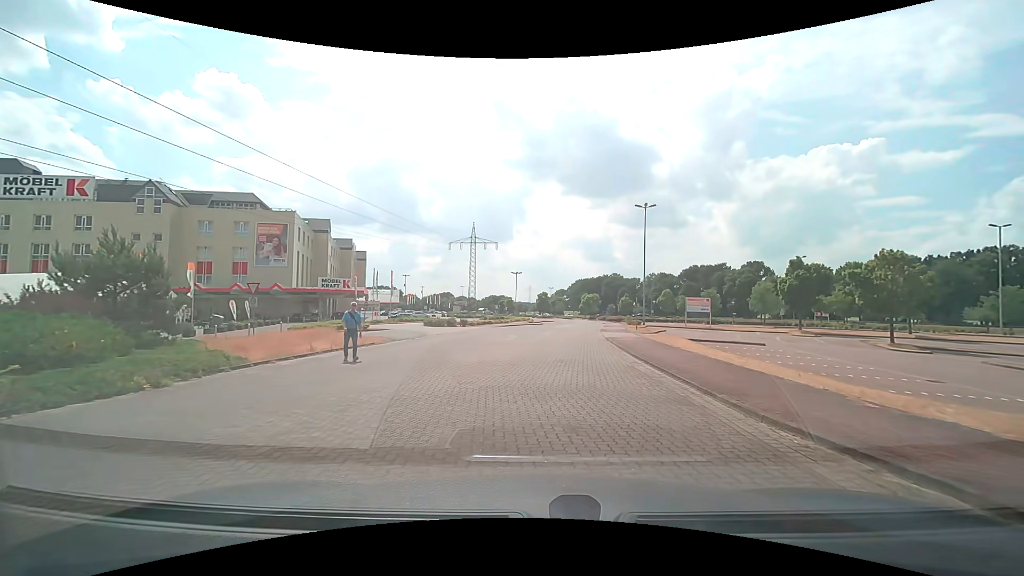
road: service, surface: paving_stones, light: Day
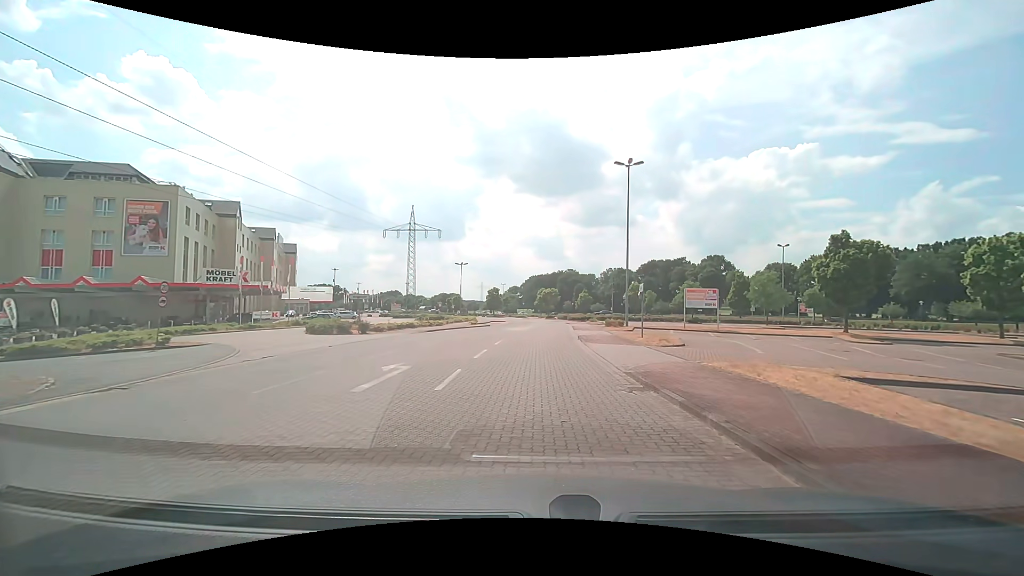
(+0.8, +17.1) m; +6°
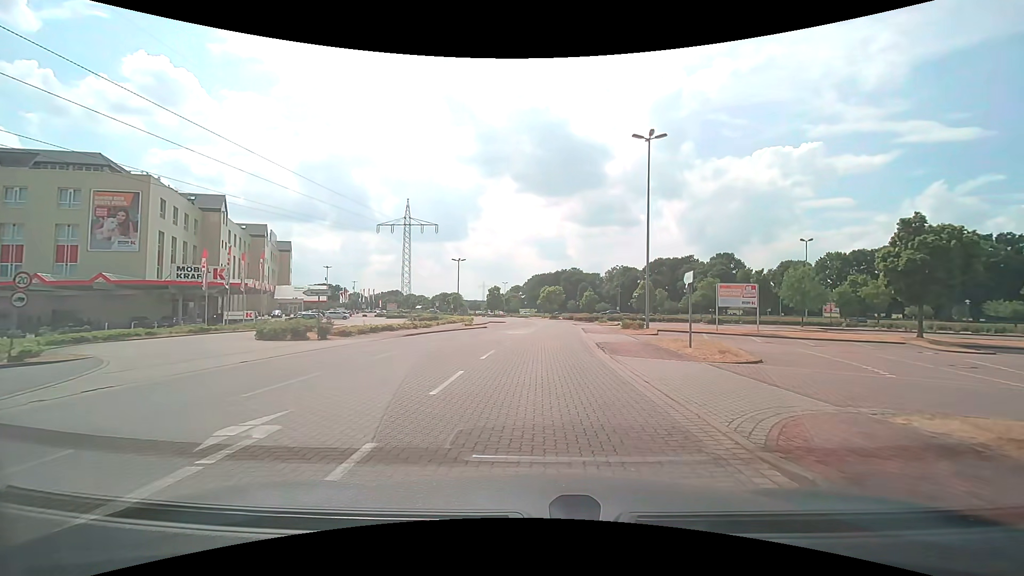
(0.0, +6.6) m; 0°
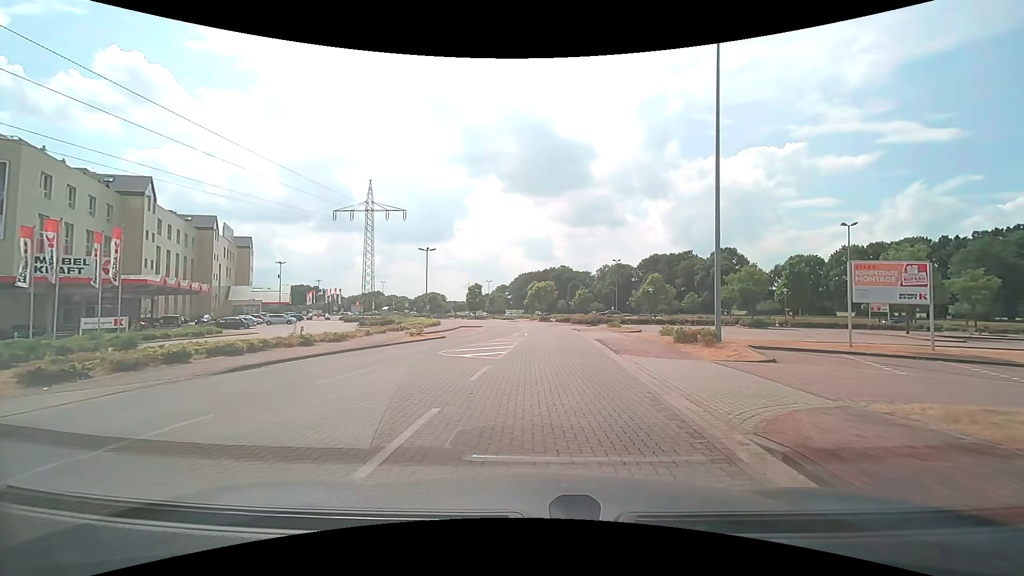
(+0.1, +15.9) m; 0°
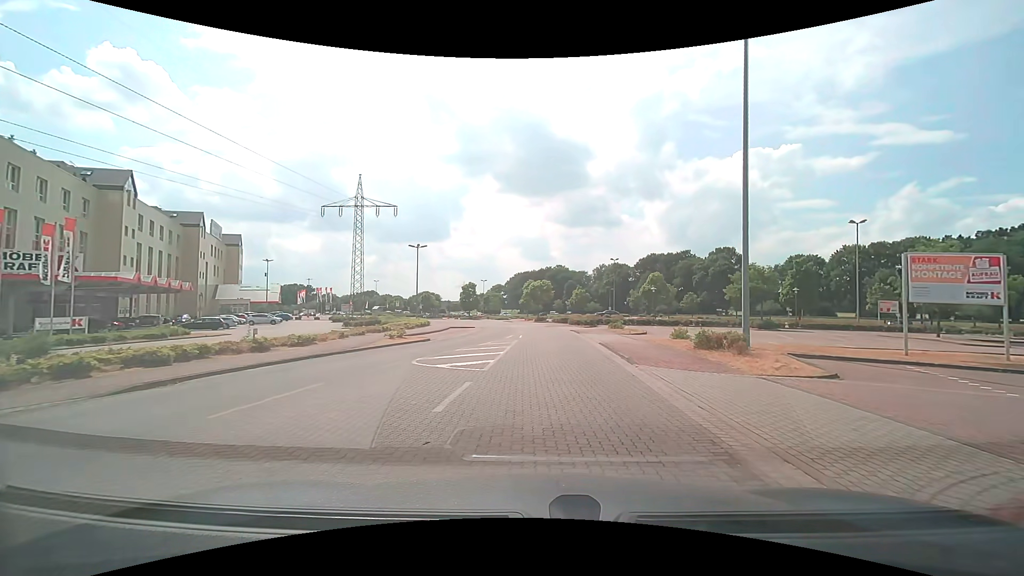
(+0.1, +3.1) m; +1°
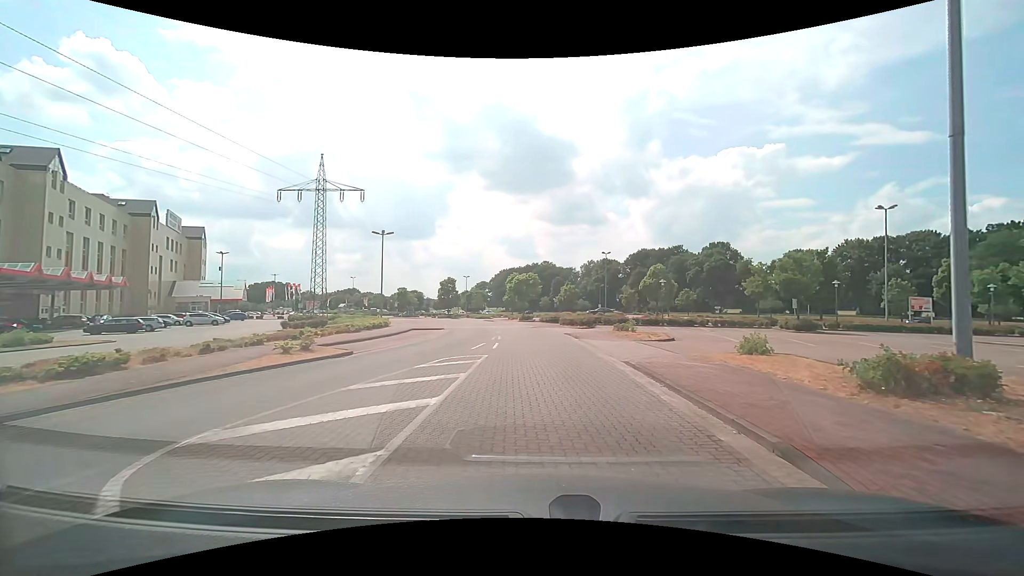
(+0.3, +9.3) m; +2°
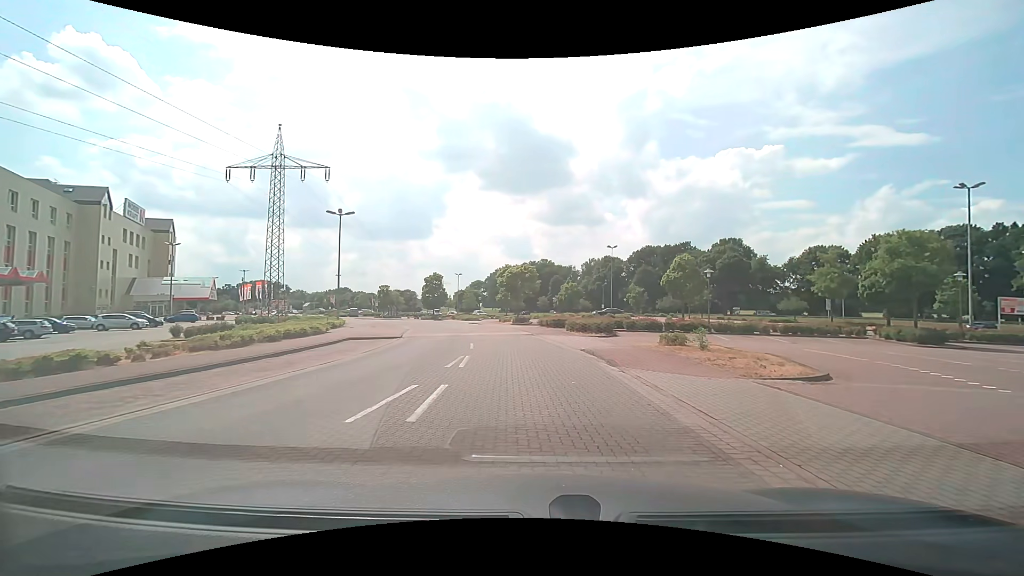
(+0.1, +11.8) m; +1°
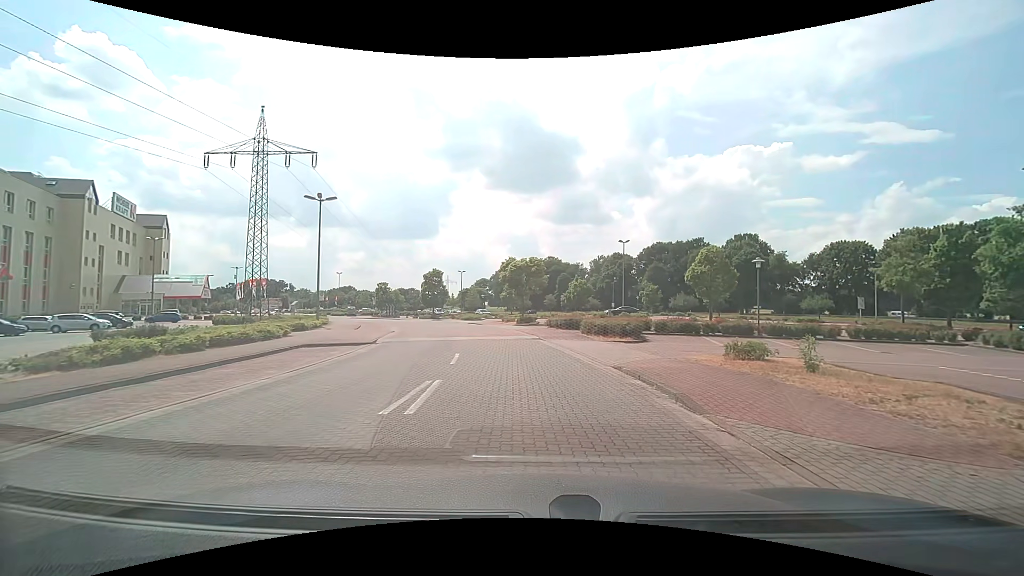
(-0.1, +5.7) m; -1°
(0, +10) (-1, +20) (-3, +30) (-5, +40) (-8, +49) (-12, +58) (-16, +67) (-22, +76) (-28, +84) (-34, +92) m
